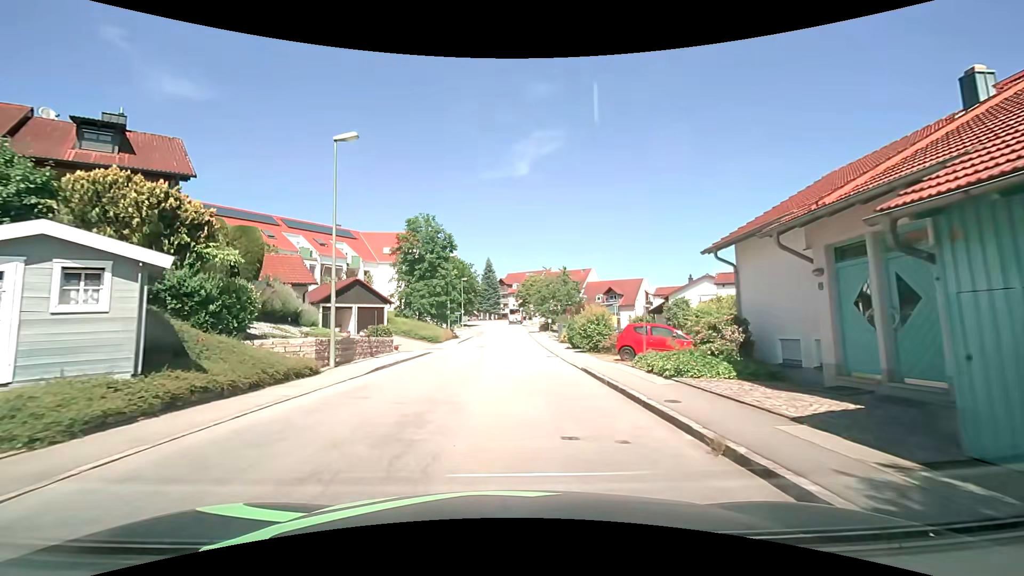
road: residential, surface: asphalt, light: Day
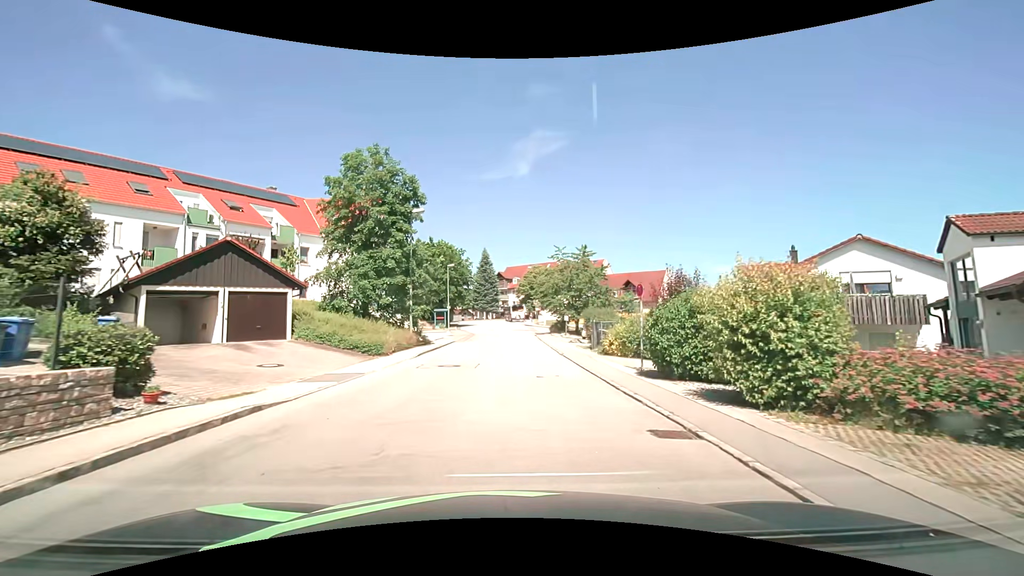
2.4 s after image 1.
(0.0, +17.8) m; 0°
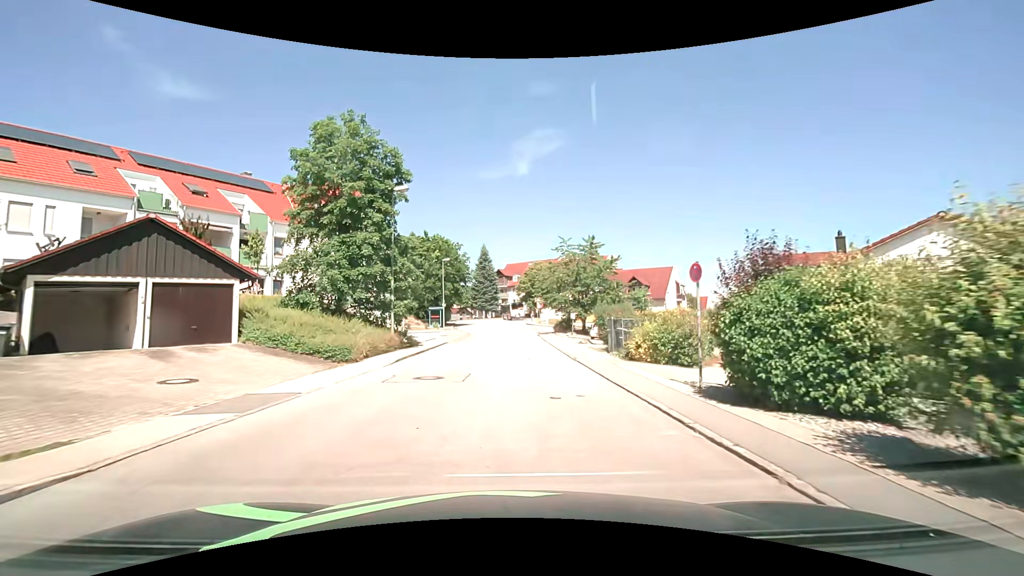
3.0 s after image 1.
(0.0, +4.5) m; 0°
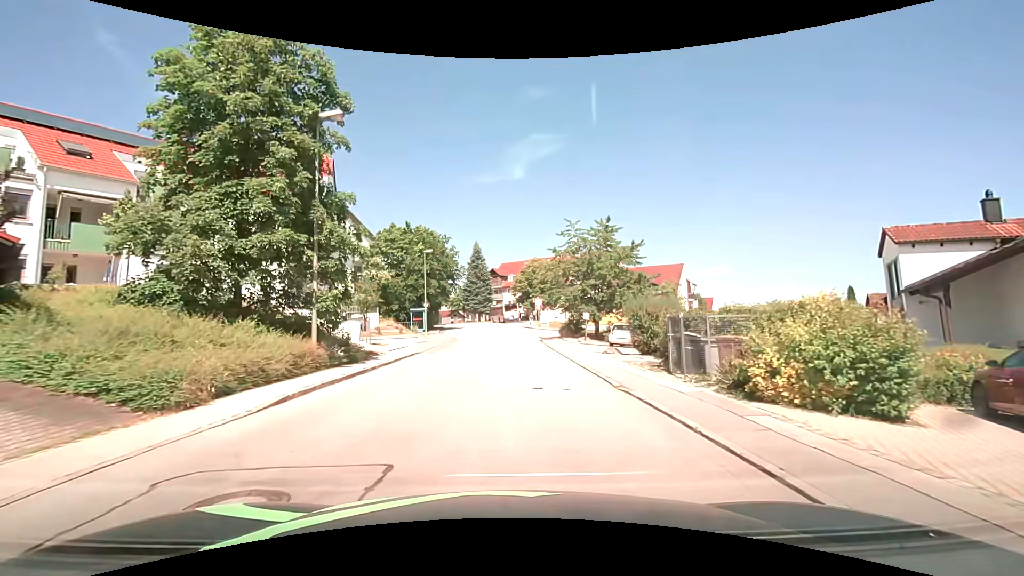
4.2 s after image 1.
(0.0, +8.9) m; +1°
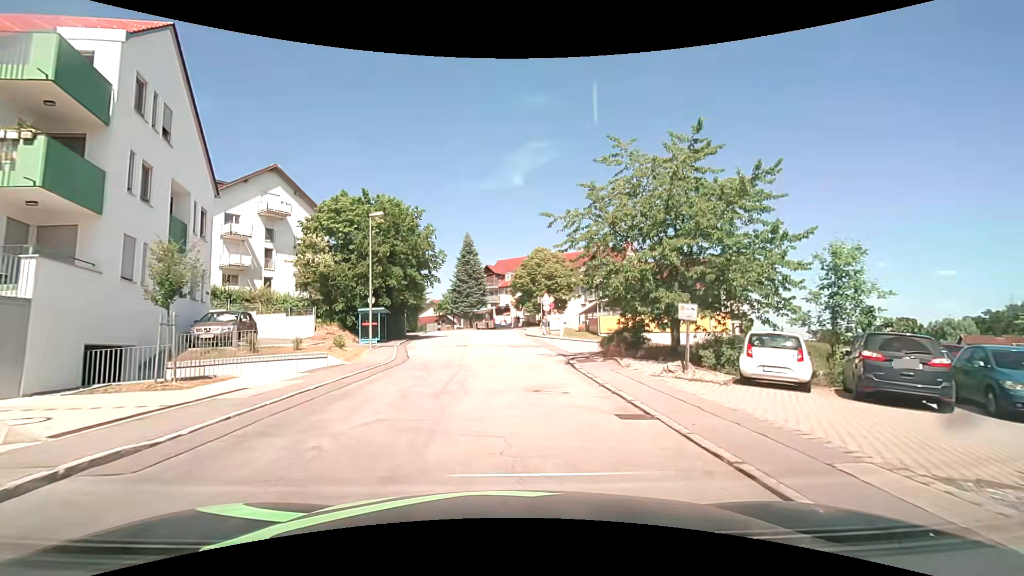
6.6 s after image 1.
(+0.1, +17.6) m; +1°
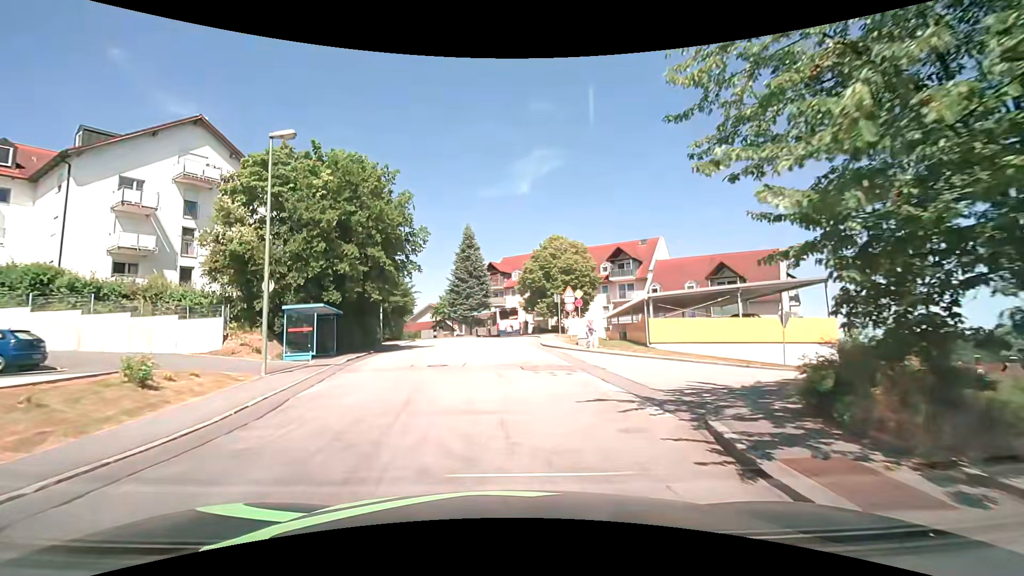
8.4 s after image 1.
(-0.2, +13.1) m; -1°
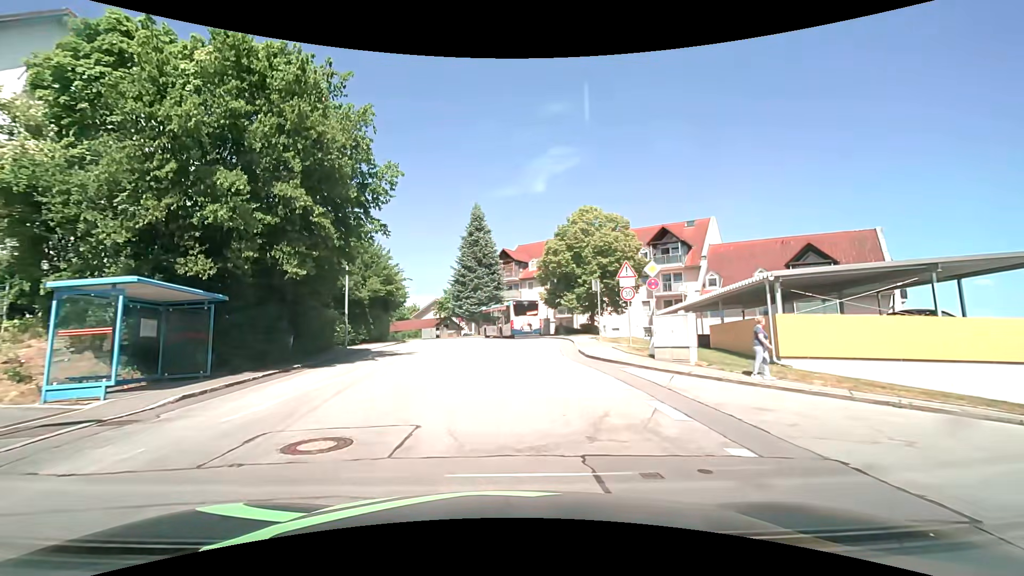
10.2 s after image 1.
(-0.1, +12.5) m; -2°
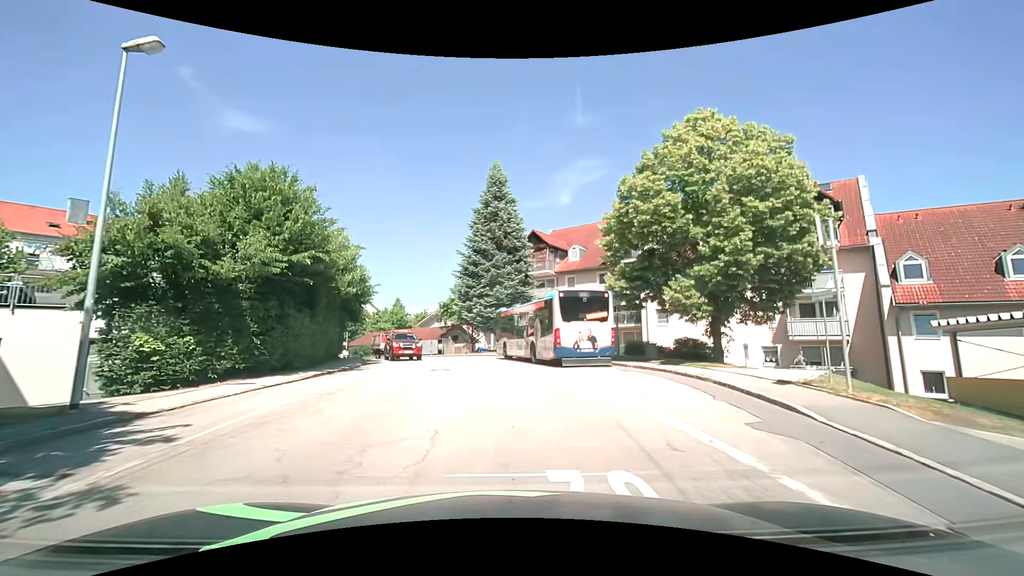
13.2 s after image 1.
(-0.5, +19.9) m; -2°
